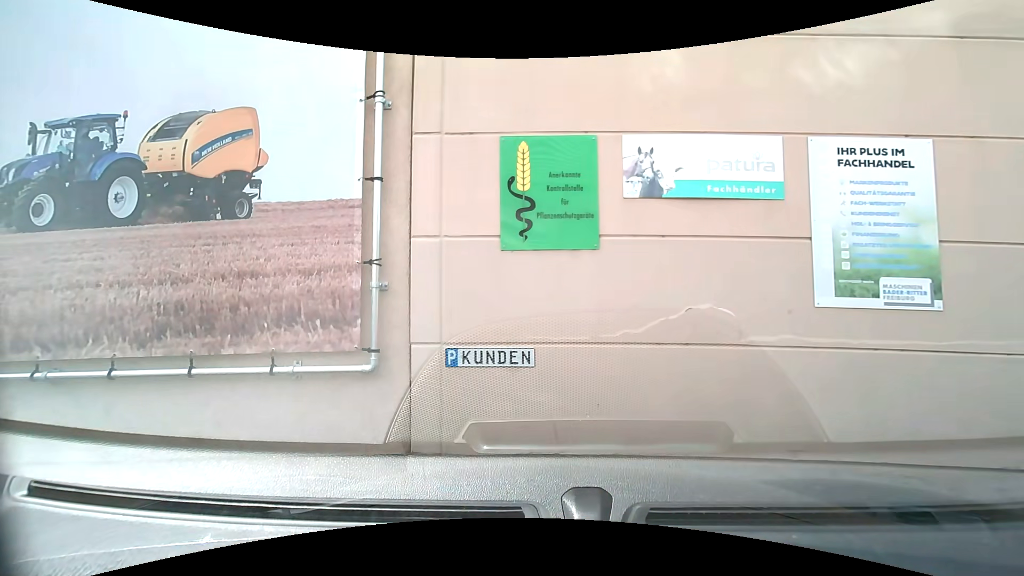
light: Day
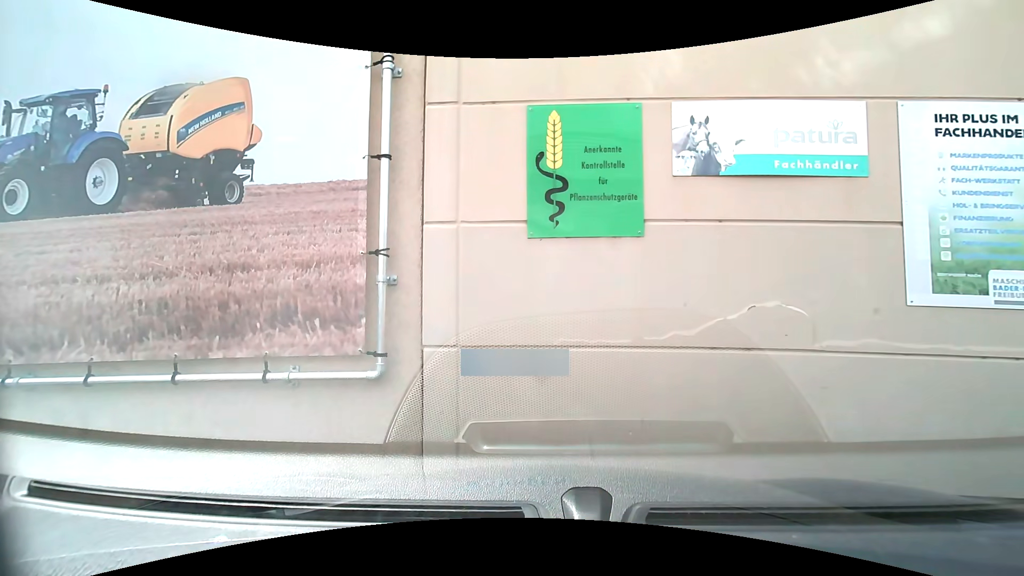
(0.0, +0.4) m; 0°
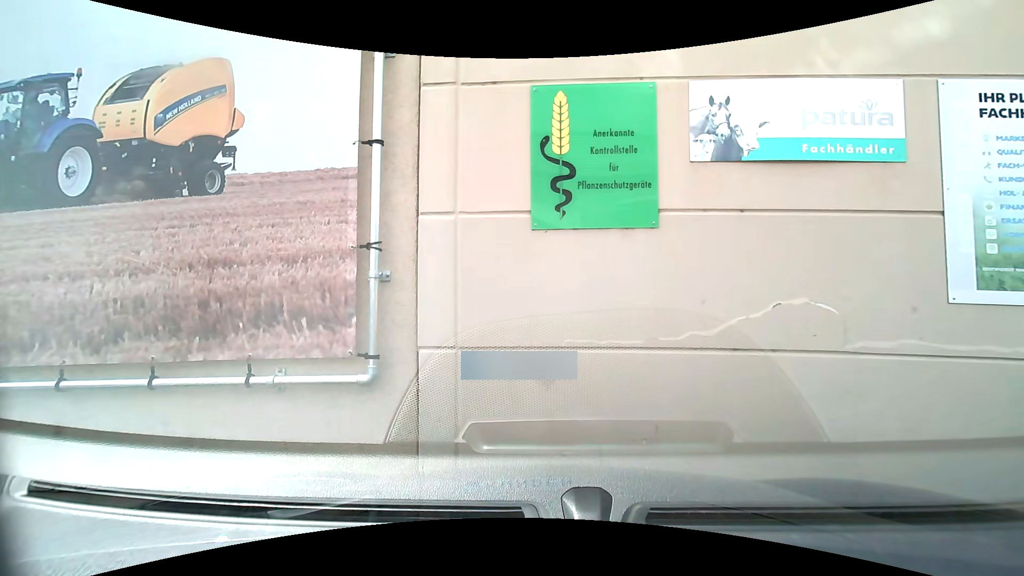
(0.0, +0.2) m; 0°
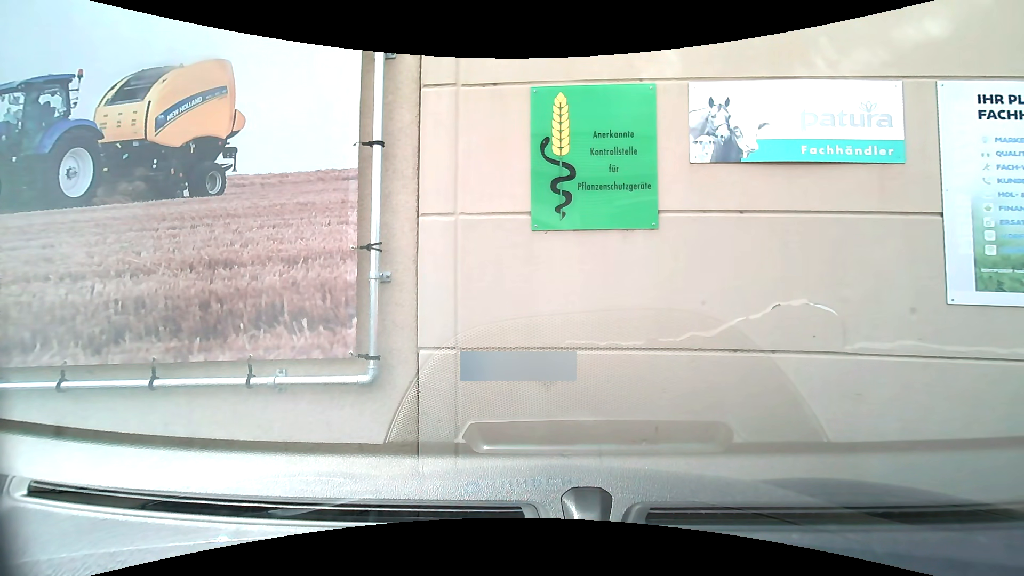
(0.0, +0.1) m; 0°
